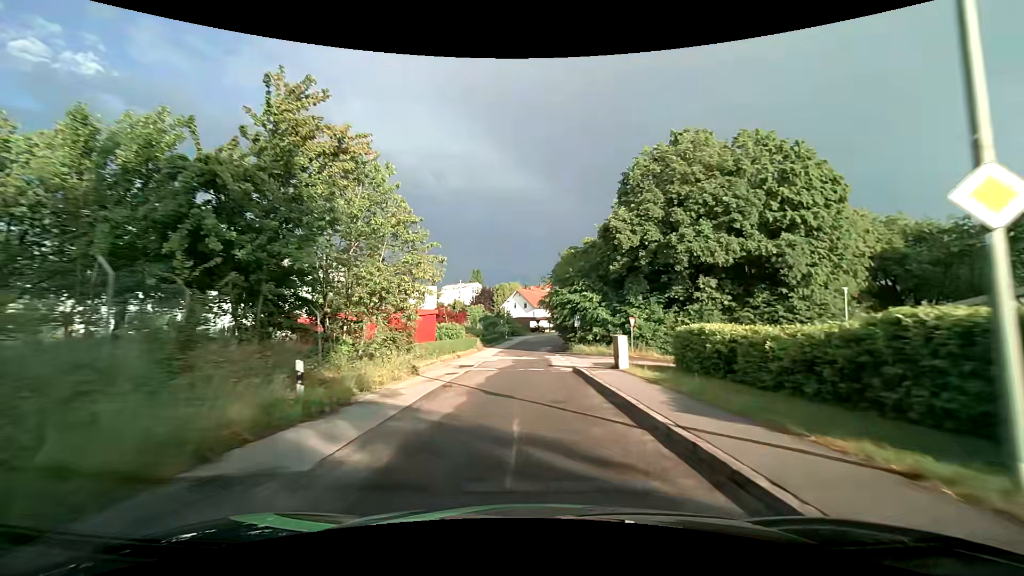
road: residential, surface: asphalt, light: Day
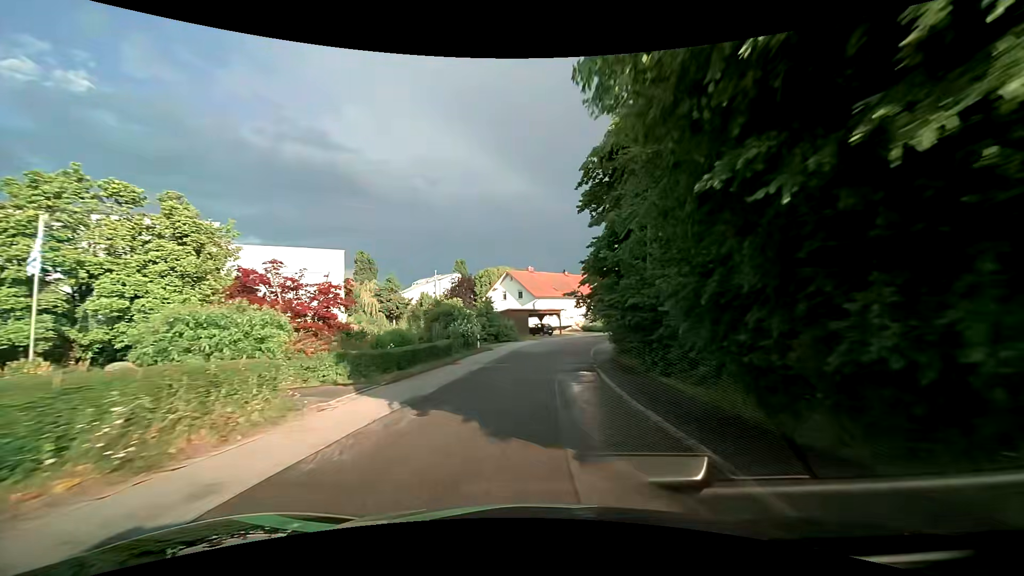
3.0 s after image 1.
(-0.2, +36.9) m; -1°
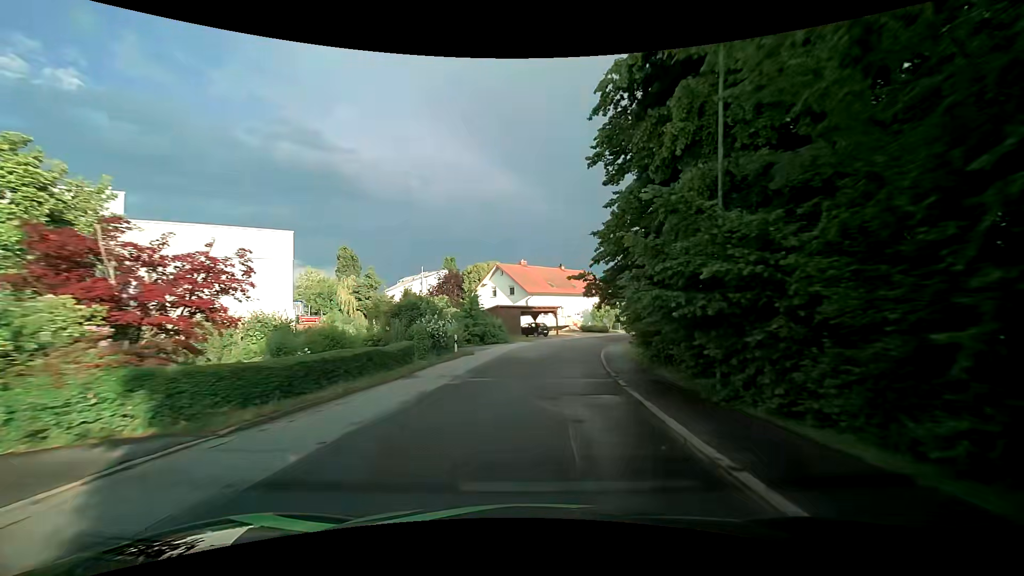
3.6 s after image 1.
(+0.1, +7.3) m; +1°
(0, +10) (+1, +20) (+2, +30) (+5, +40) (+8, +49) (+13, +58) (+19, +66) (+25, +73) (+32, +81) (+39, +88) m
